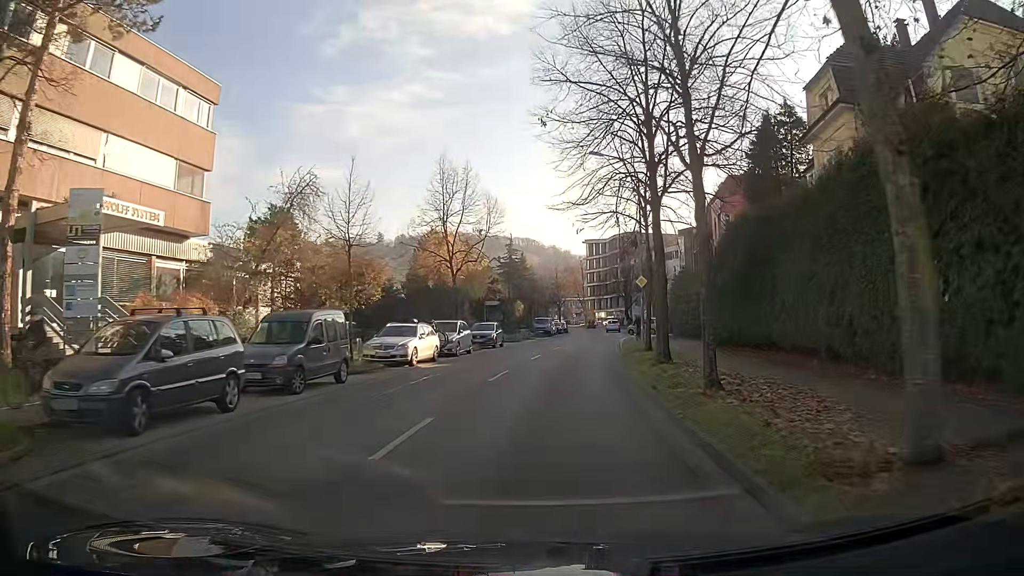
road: secondary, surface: asphalt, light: Day
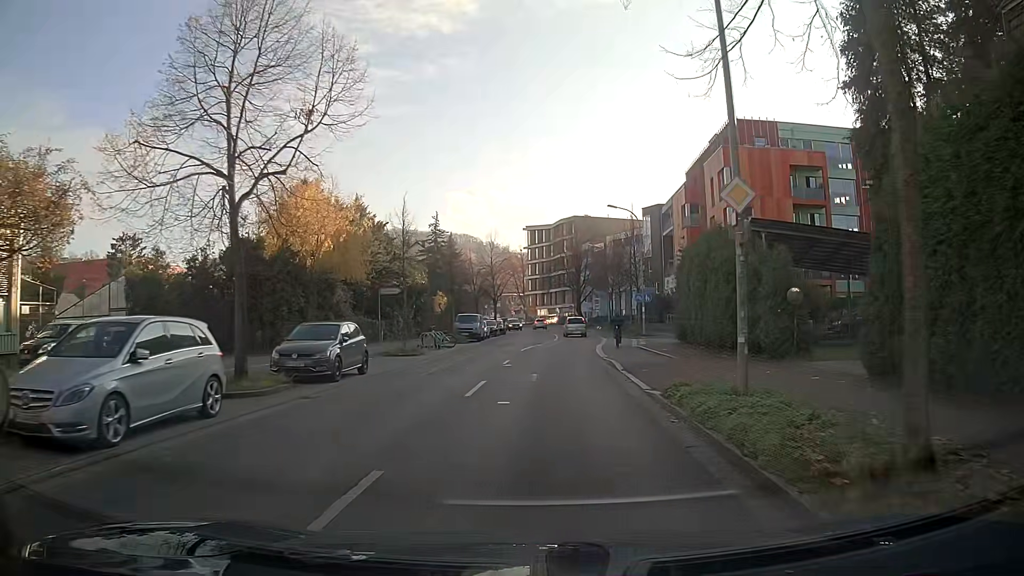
(+1.0, +21.5) m; +5°
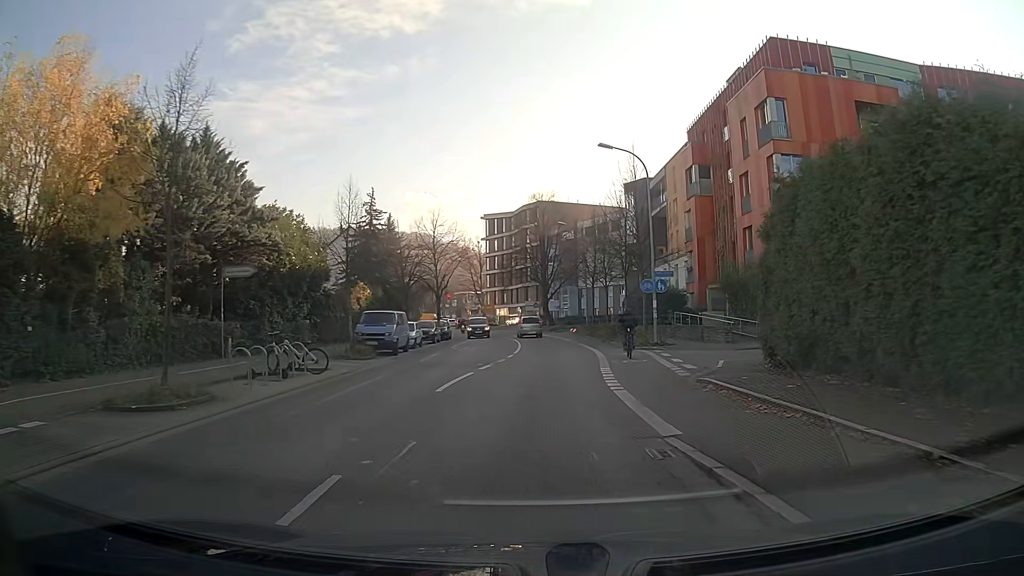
(+0.4, +17.3) m; +3°
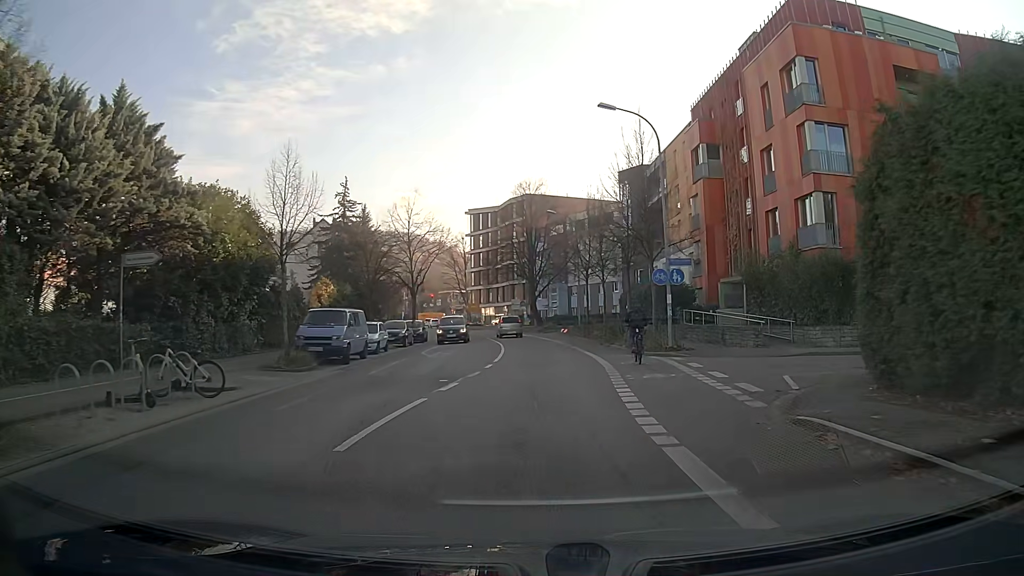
(0.0, +6.0) m; +1°
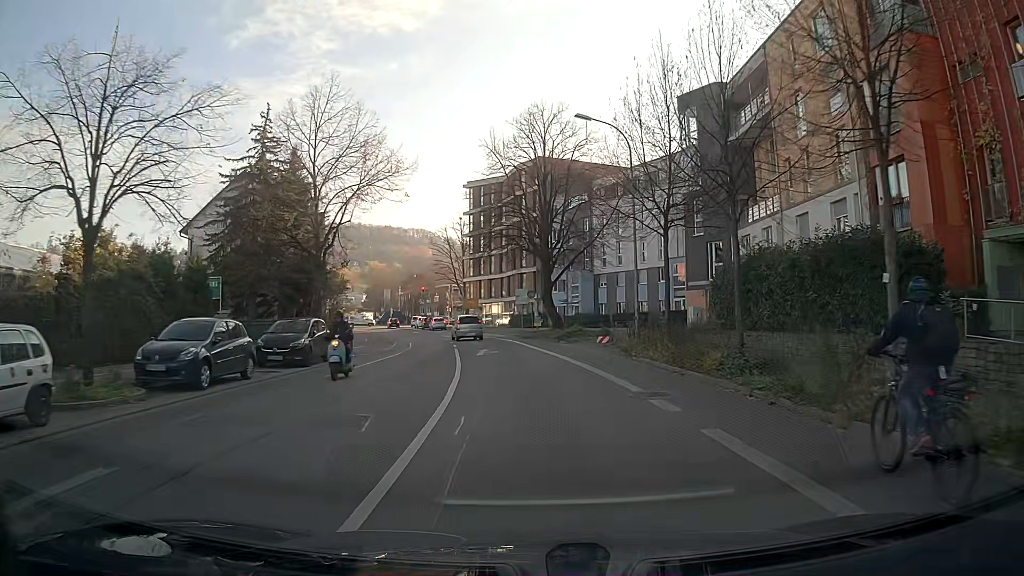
(-0.1, +24.7) m; -2°
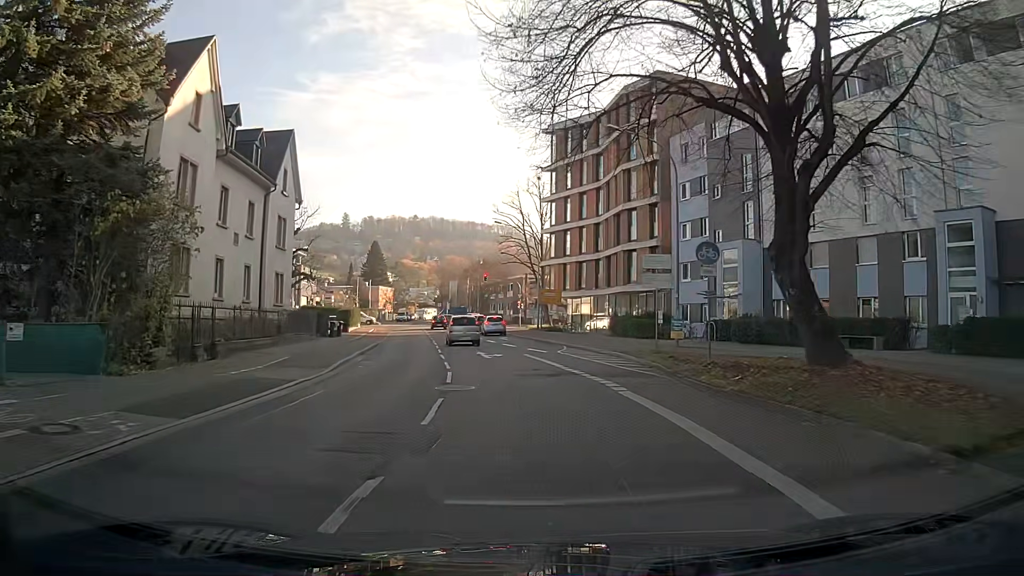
(-1.9, +30.6) m; -7°
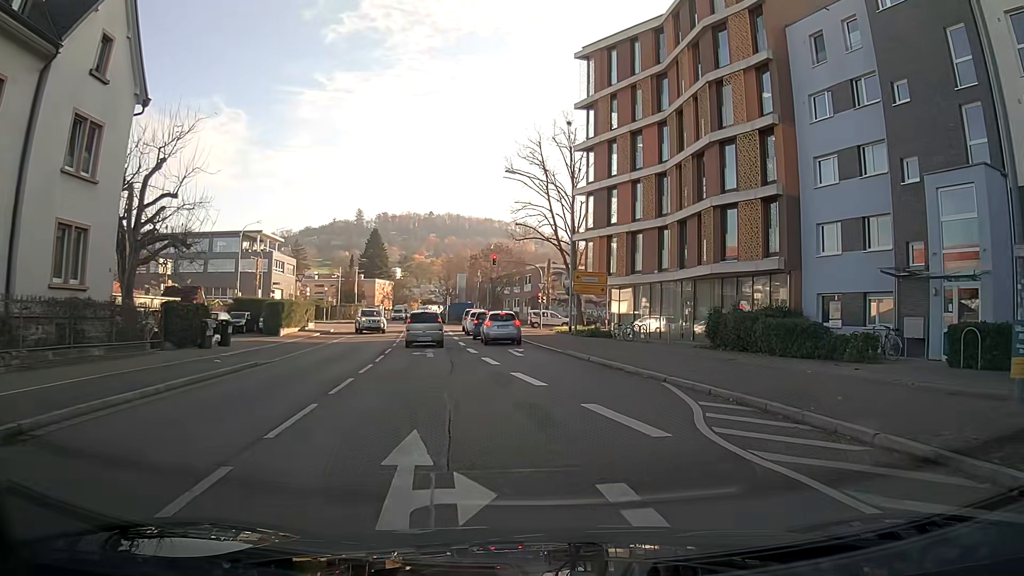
(-0.3, +21.1) m; 0°
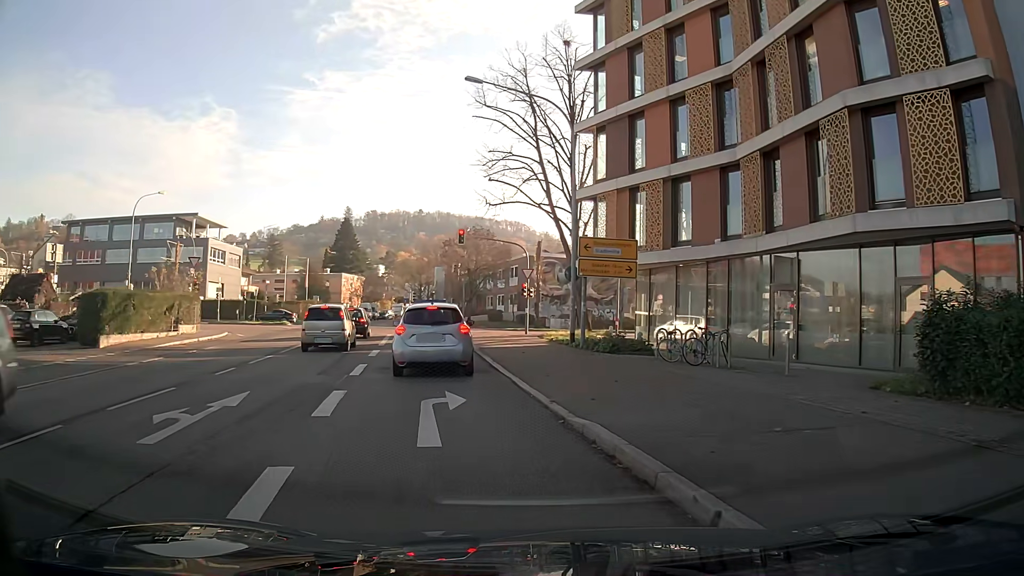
(+0.2, +16.4) m; -2°
(-1, +10) (-2, +20) (-4, +30) (-3, +40) (+3, +47) (+13, +51) (+22, +53) (+32, +55) (+42, +57) (+51, +60) m
